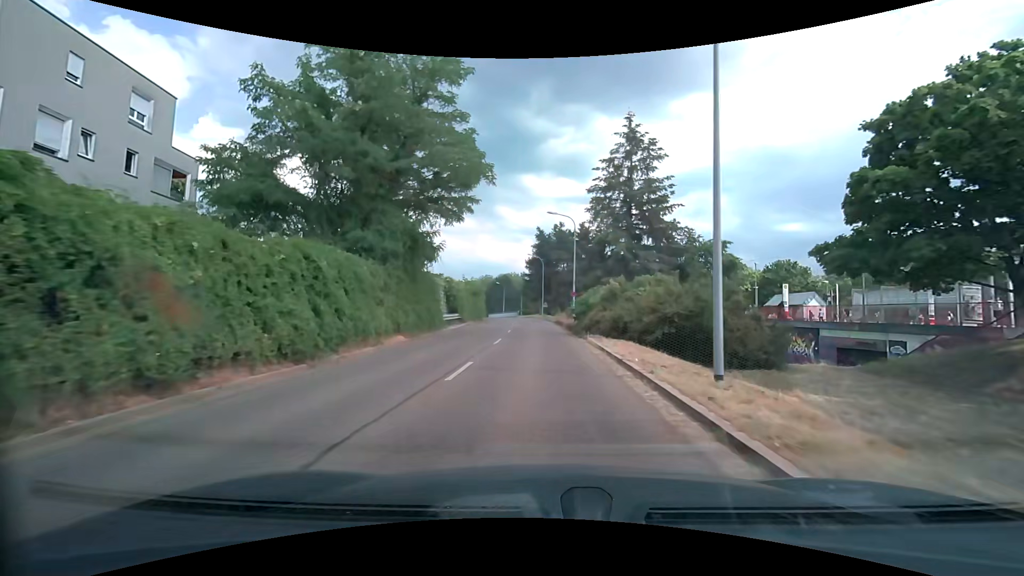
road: tertiary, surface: asphalt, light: Day
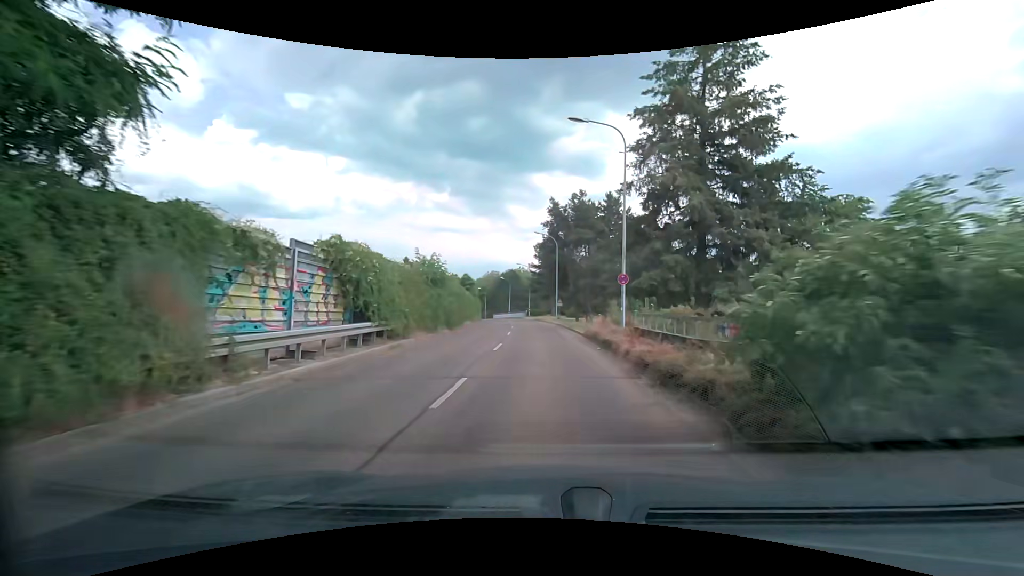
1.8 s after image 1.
(-0.2, +20.5) m; -2°
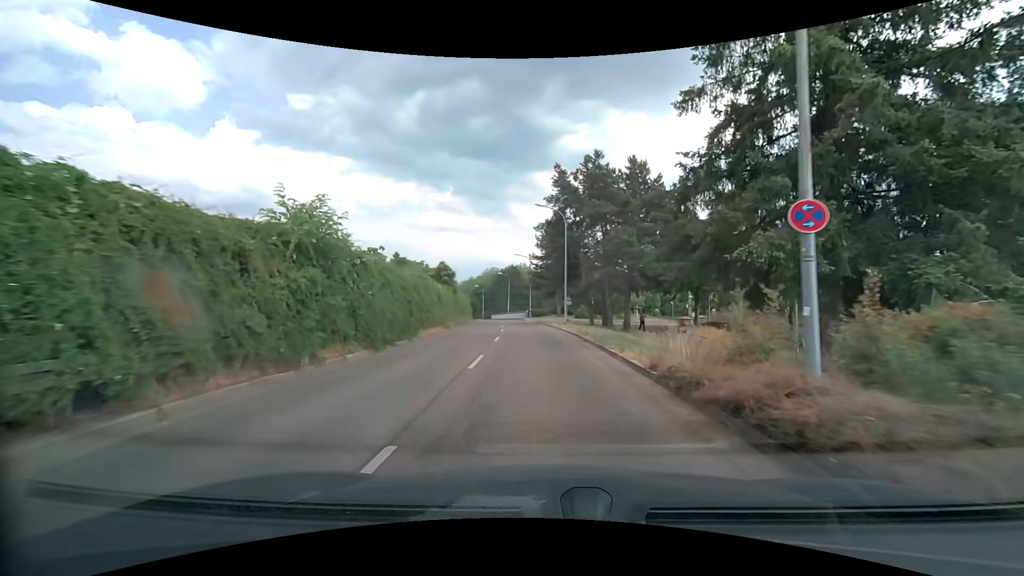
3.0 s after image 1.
(+0.1, +13.7) m; 0°
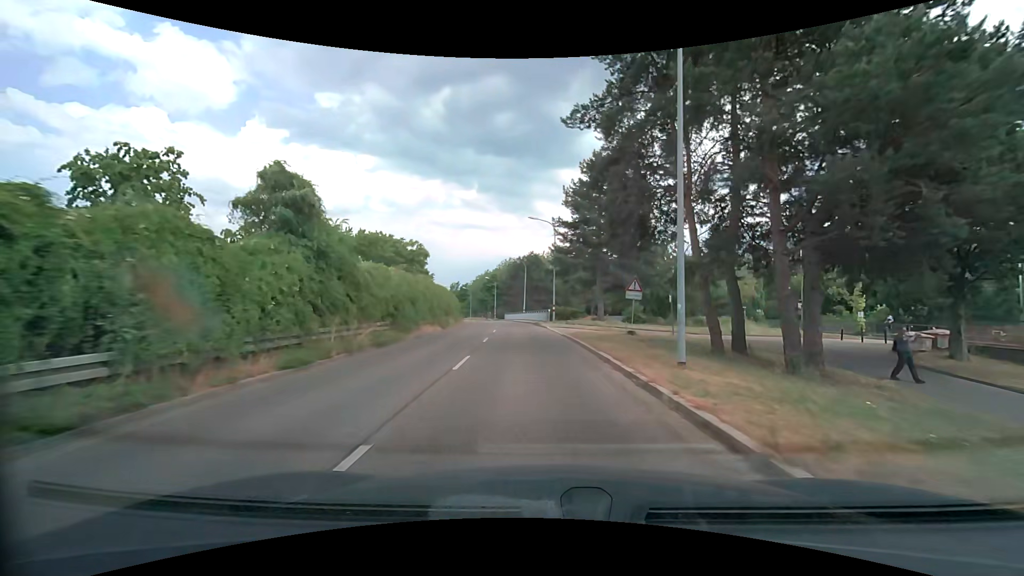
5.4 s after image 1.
(-0.7, +27.0) m; -3°
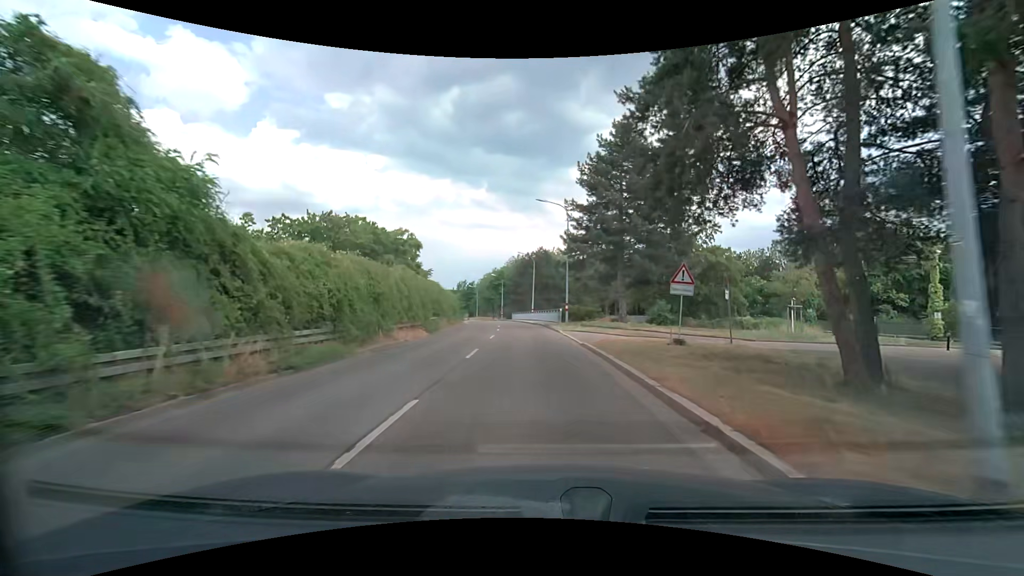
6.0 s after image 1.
(-0.1, +6.7) m; -1°
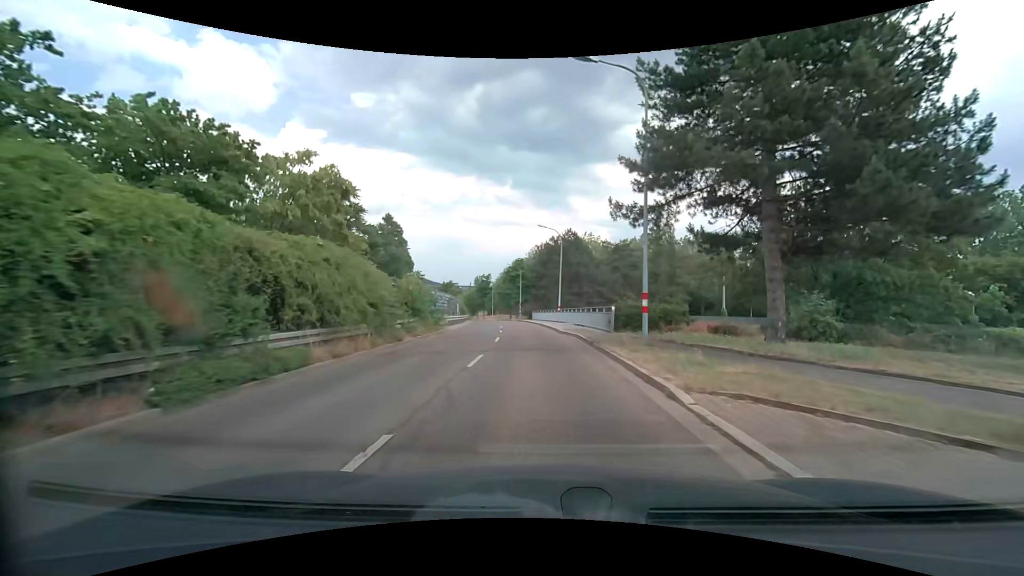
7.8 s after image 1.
(-0.6, +20.0) m; -3°
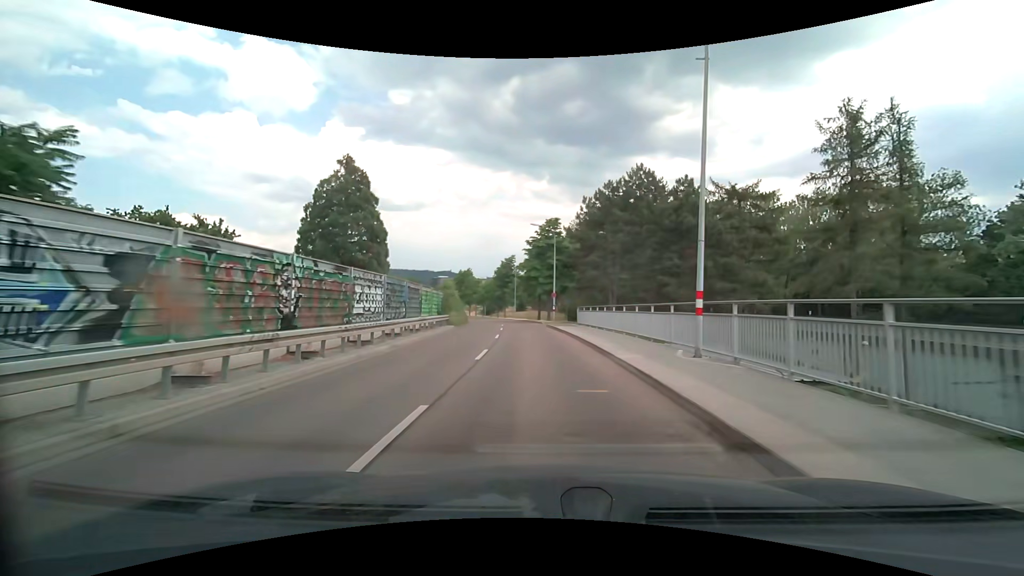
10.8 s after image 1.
(-1.3, +34.6) m; -5°
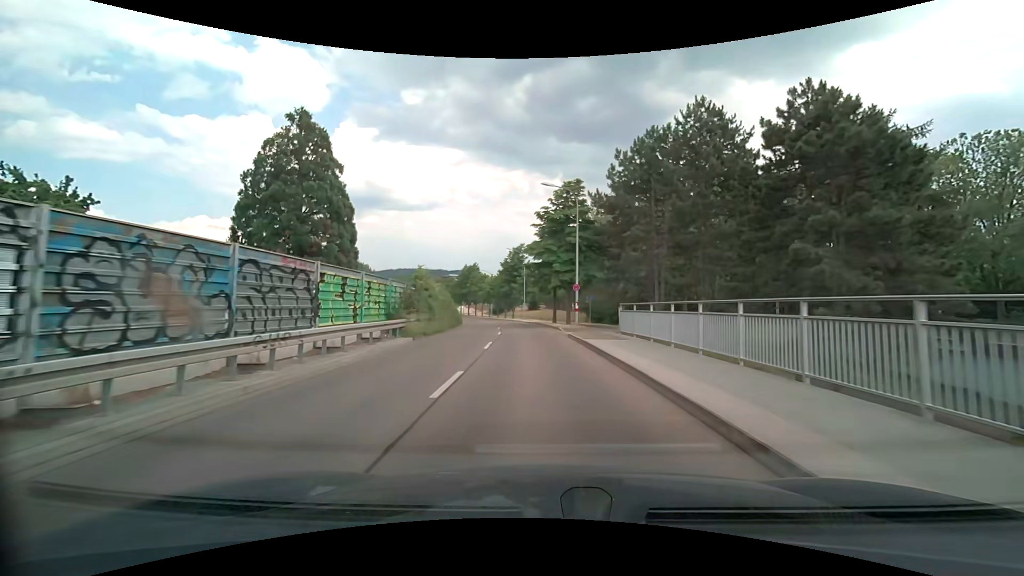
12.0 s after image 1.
(-0.1, +14.5) m; -1°
(0, +10) (0, +20) (-1, +30) (-2, +40) (-3, +50) (-5, +60) (-6, +70) (-8, +79) (-11, +89) (-13, +99) m
